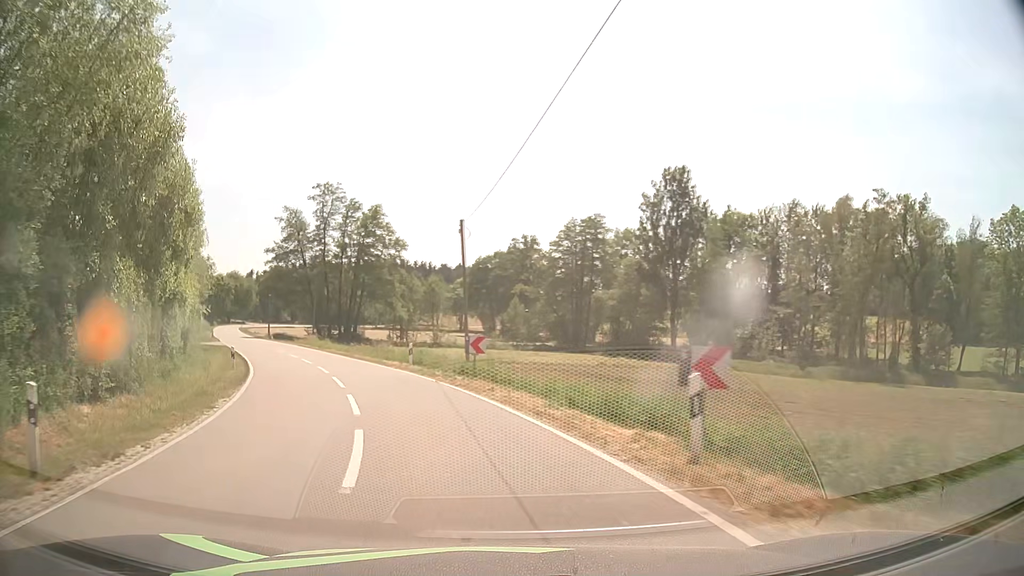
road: tertiary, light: Day
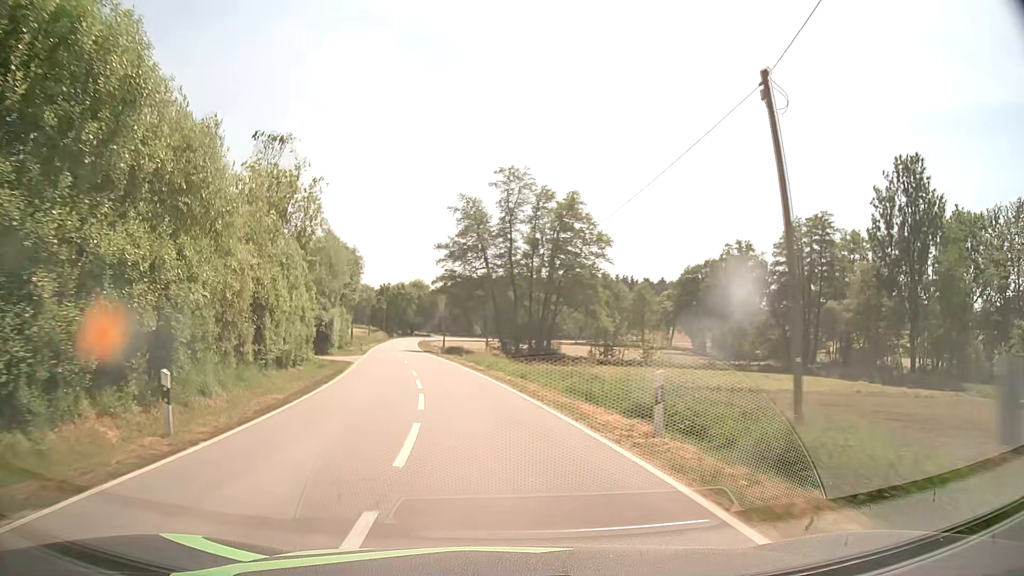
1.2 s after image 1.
(-2.7, +16.7) m; -17°
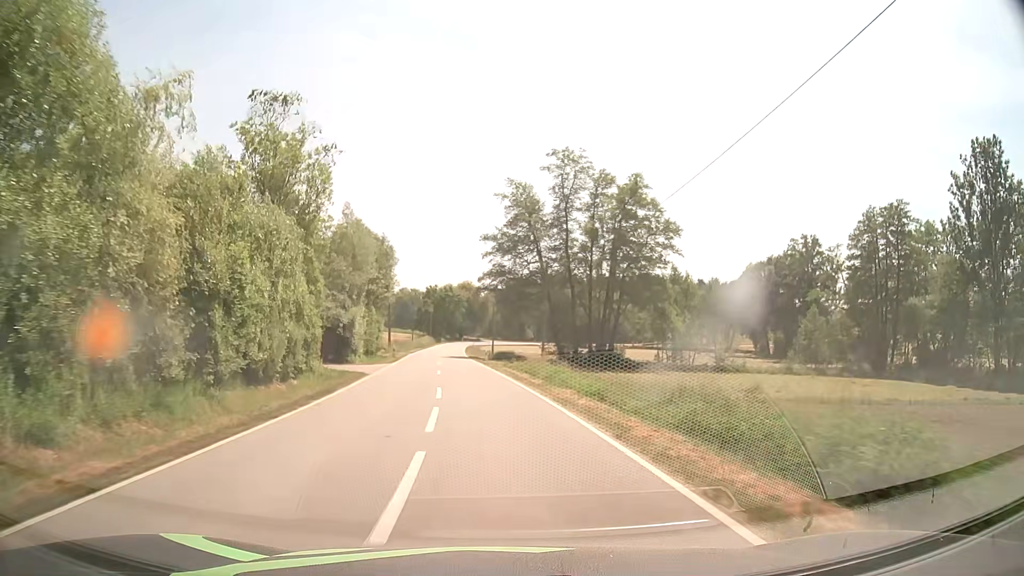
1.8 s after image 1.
(-0.4, +9.1) m; -4°
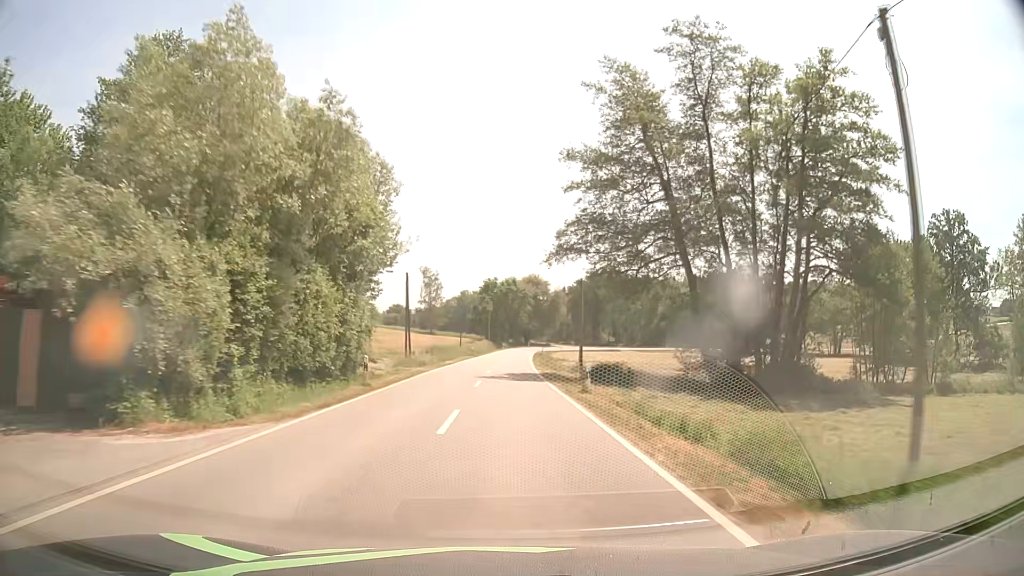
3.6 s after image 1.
(-2.0, +30.5) m; -5°
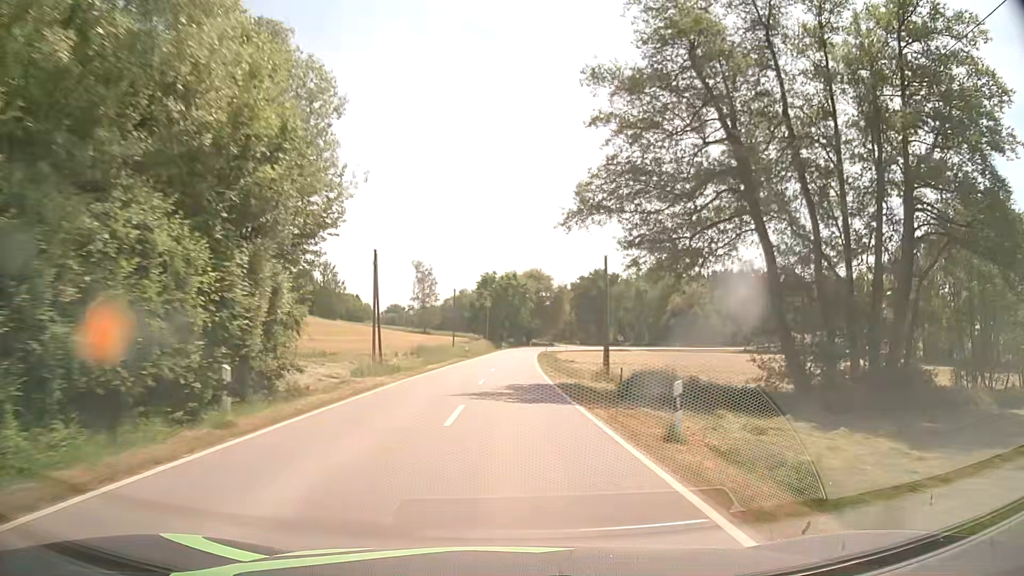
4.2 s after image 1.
(-0.1, +11.2) m; -1°
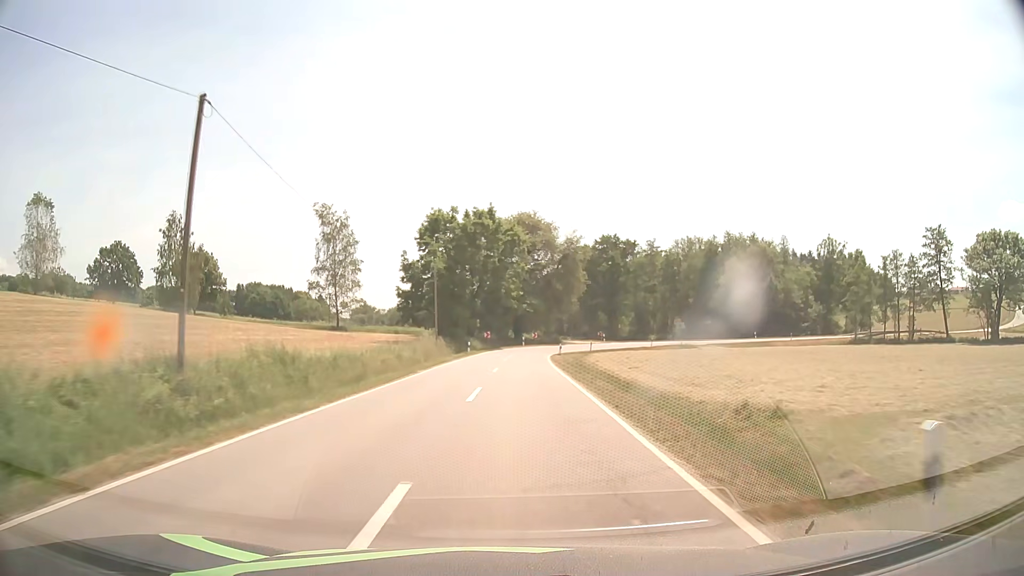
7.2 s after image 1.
(+1.0, +57.3) m; +2°
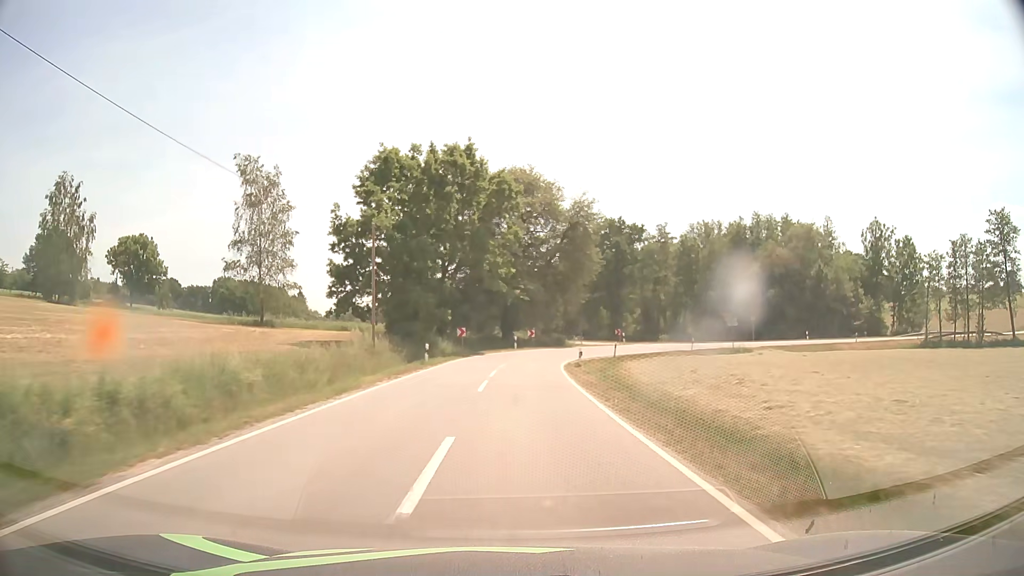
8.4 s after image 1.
(+0.2, +21.0) m; +1°
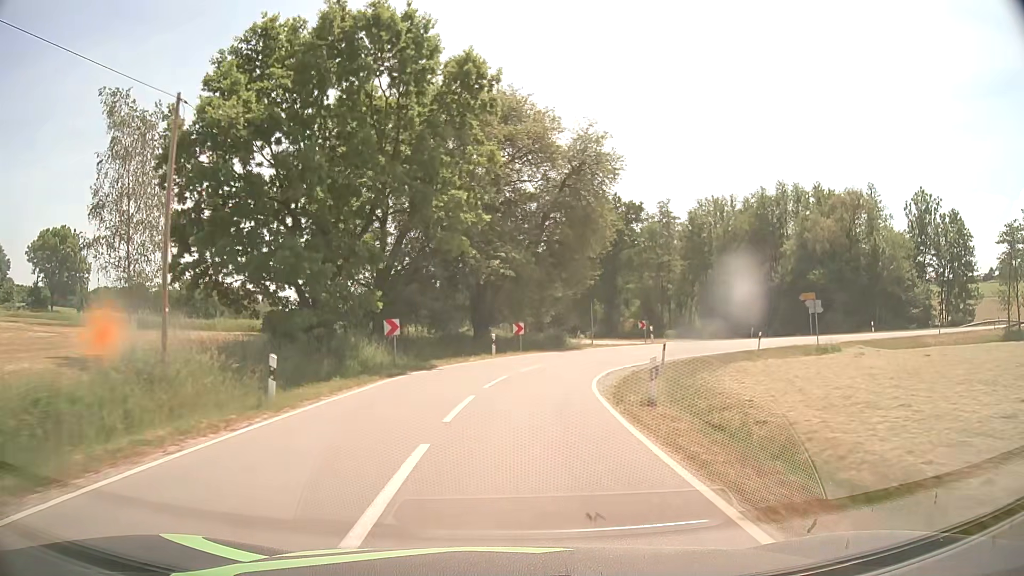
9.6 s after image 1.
(+0.3, +18.5) m; +2°
(0, +10) (+1, +20) (+5, +29) (+11, +37) (+20, +42) (+29, +46) (+38, +50) (+47, +54) (+57, +57) (+66, +62) m
